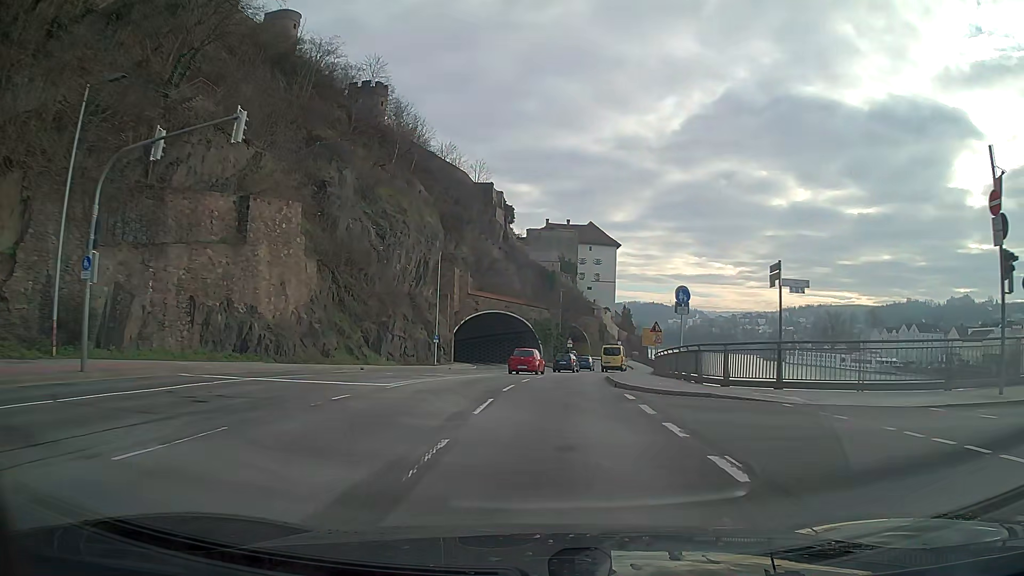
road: primary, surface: asphalt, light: Day
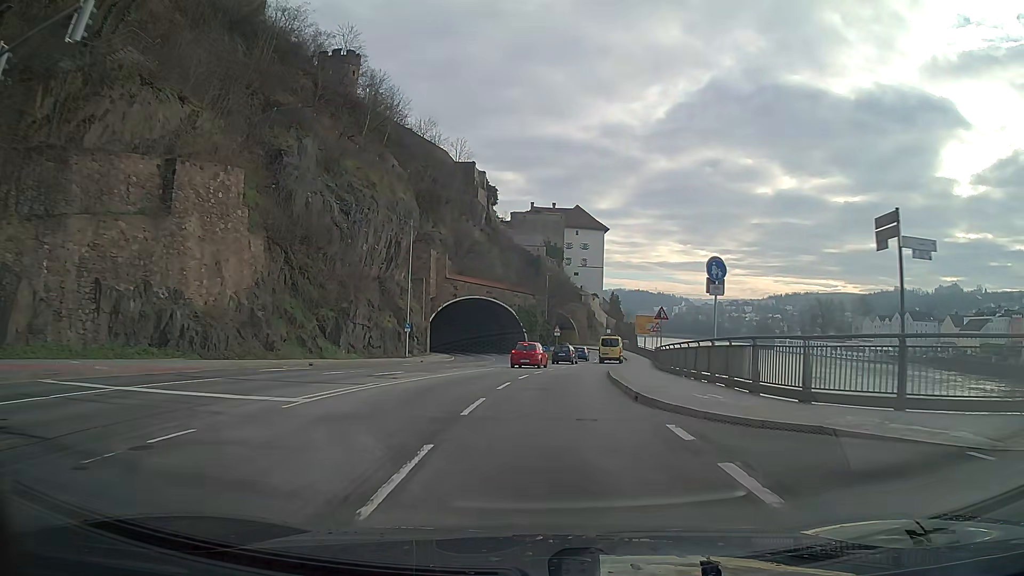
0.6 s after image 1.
(+0.1, +6.8) m; +1°
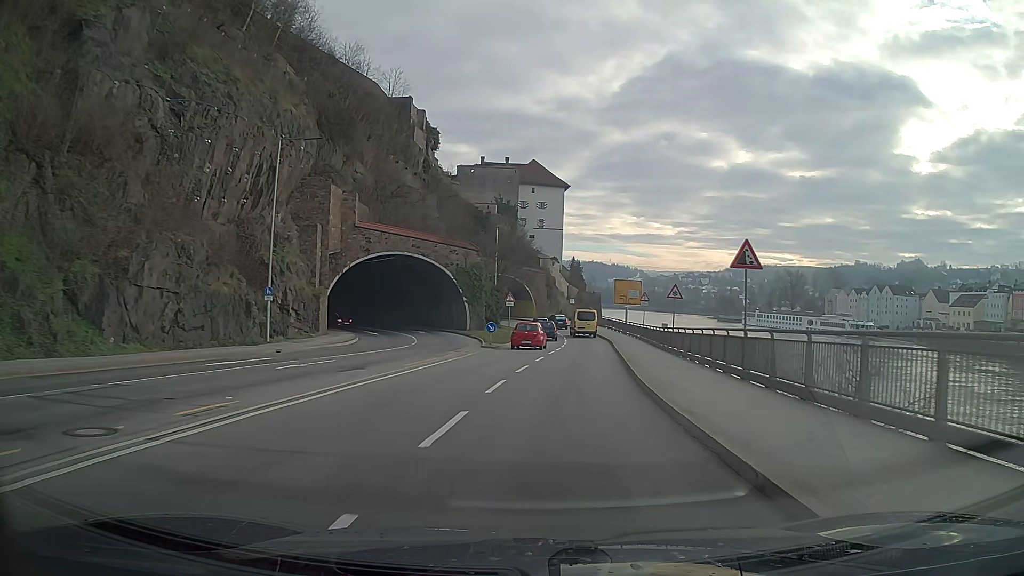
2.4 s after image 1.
(+0.8, +21.1) m; +5°
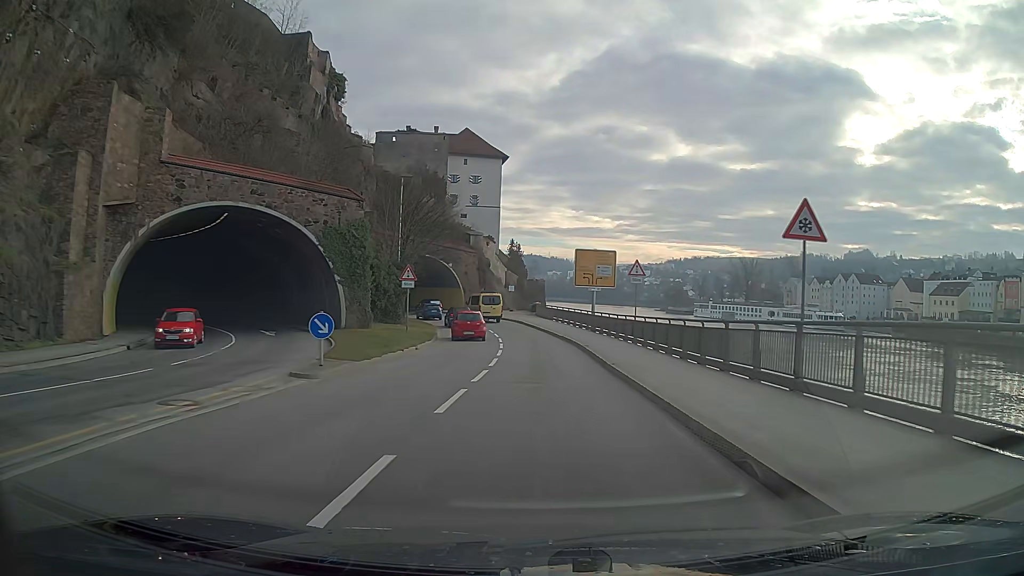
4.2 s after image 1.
(+0.9, +21.7) m; +4°
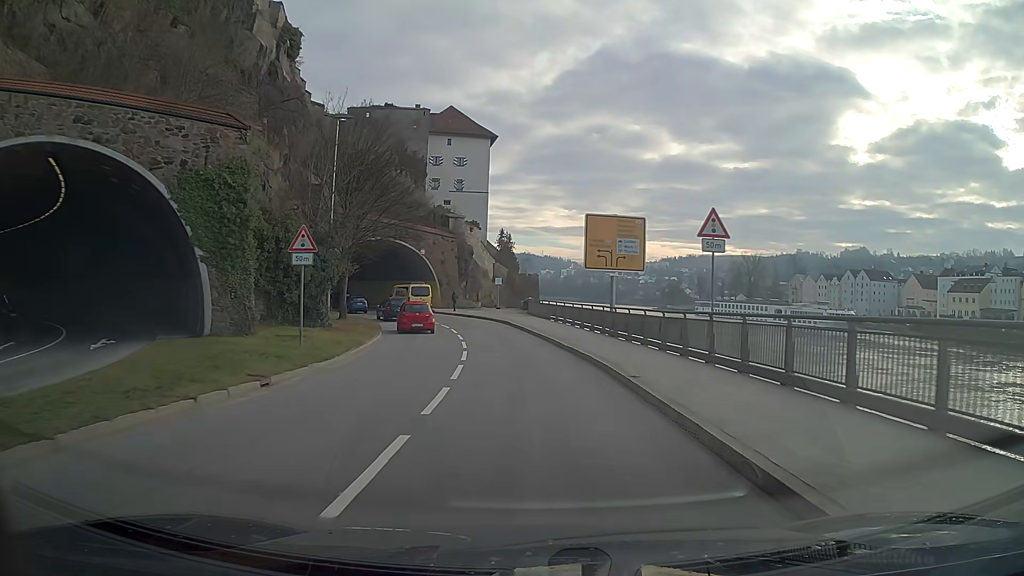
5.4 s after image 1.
(0.0, +14.3) m; 0°
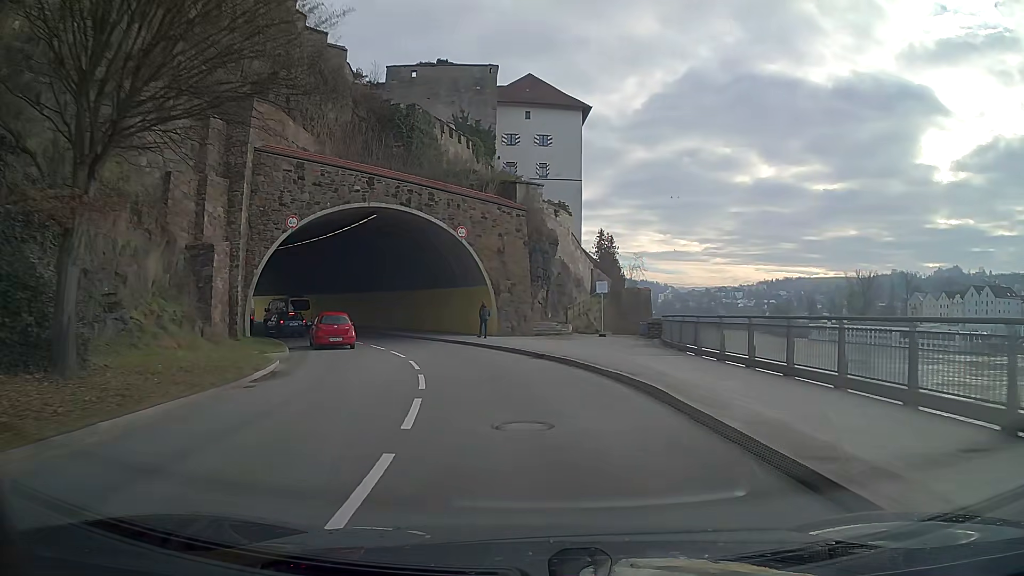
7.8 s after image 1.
(-1.9, +28.2) m; -9°
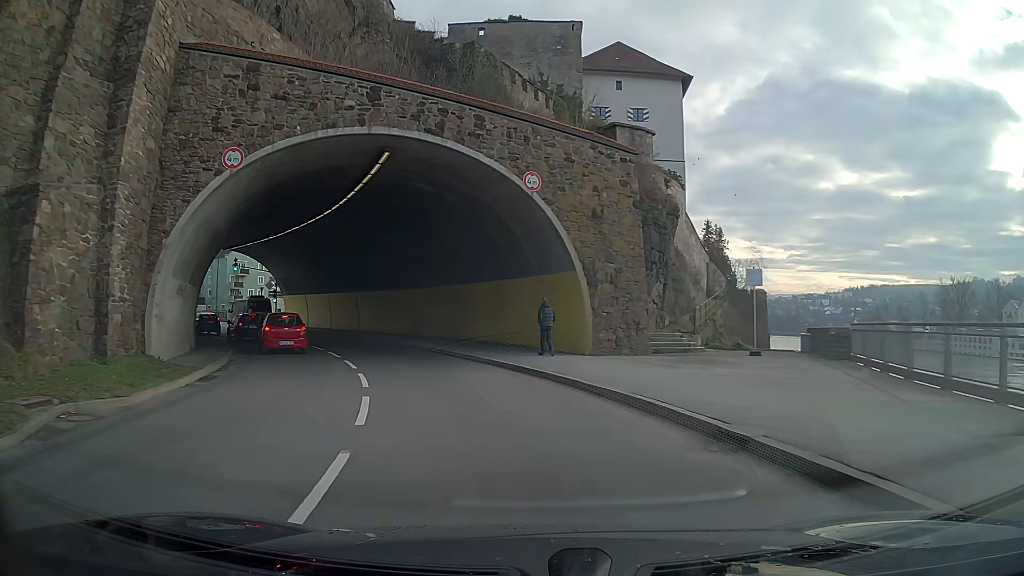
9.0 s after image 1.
(-0.9, +13.4) m; -9°
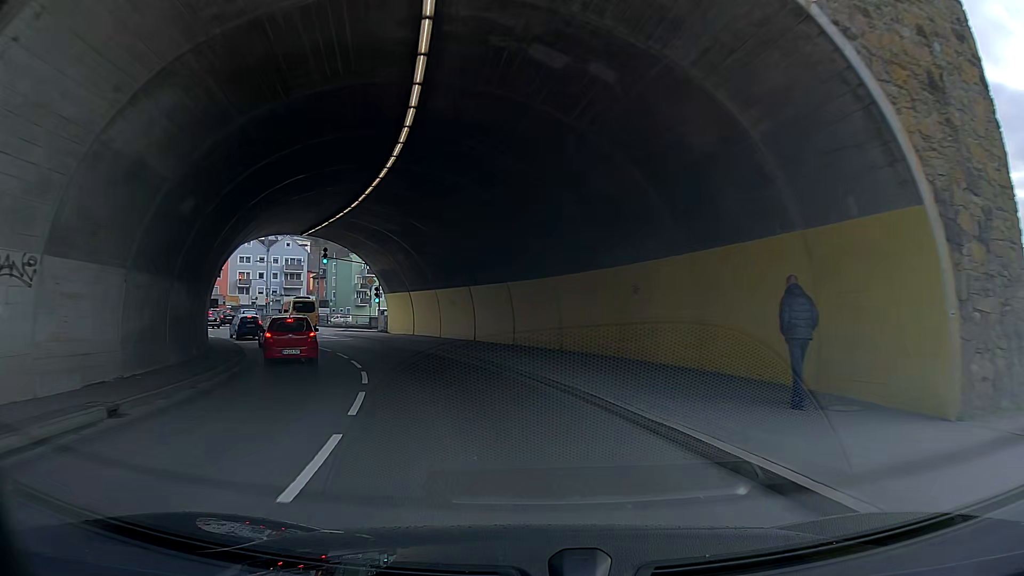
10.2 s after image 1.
(-1.5, +12.7) m; -14°
(-1, +10) (-4, +20) (-6, +29) (-11, +38) (-16, +47) (-21, +55) (-27, +63) (-32, +72) (-38, +80) (-46, +86) m
